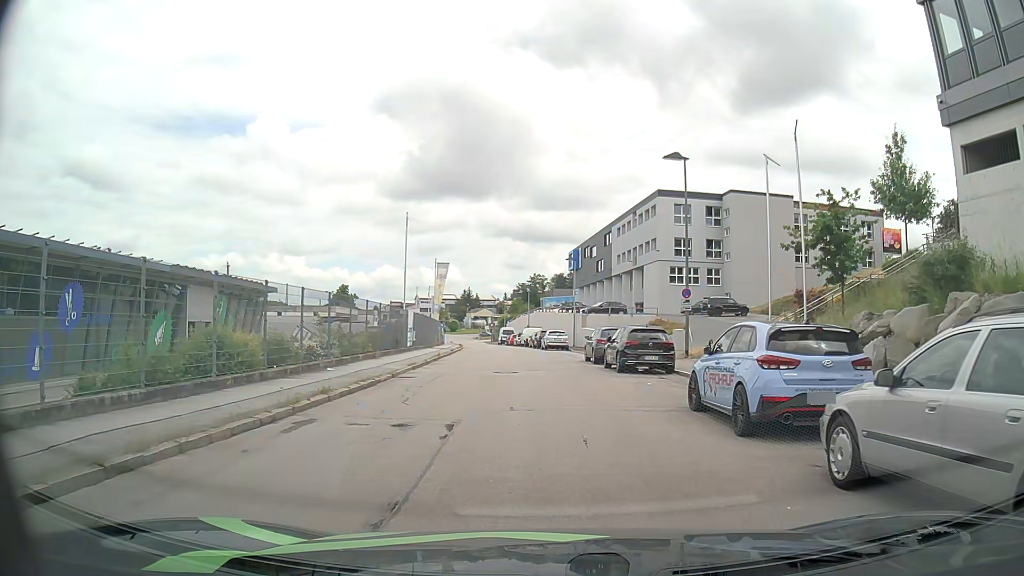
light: Day
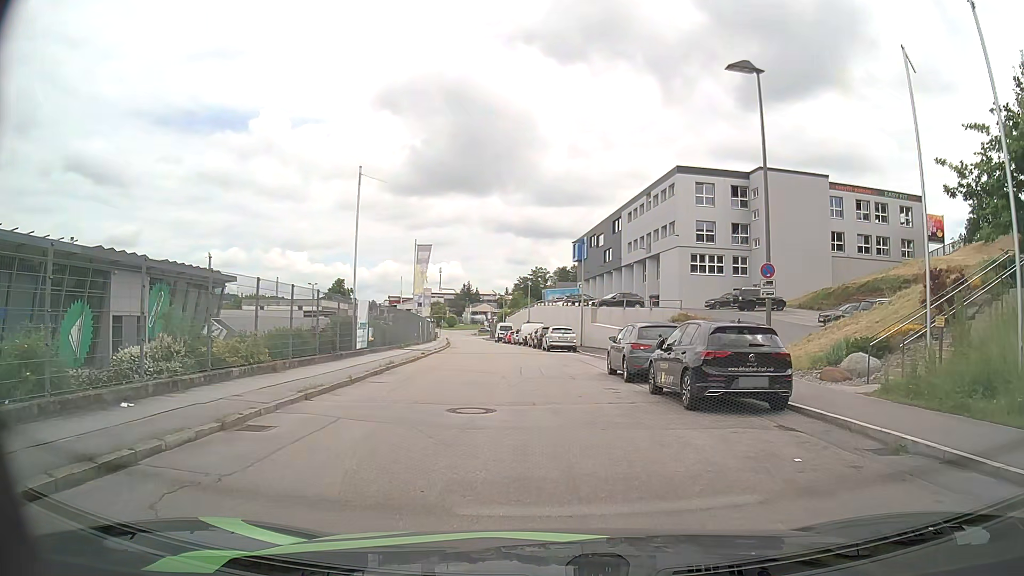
(-0.2, +9.8) m; -1°
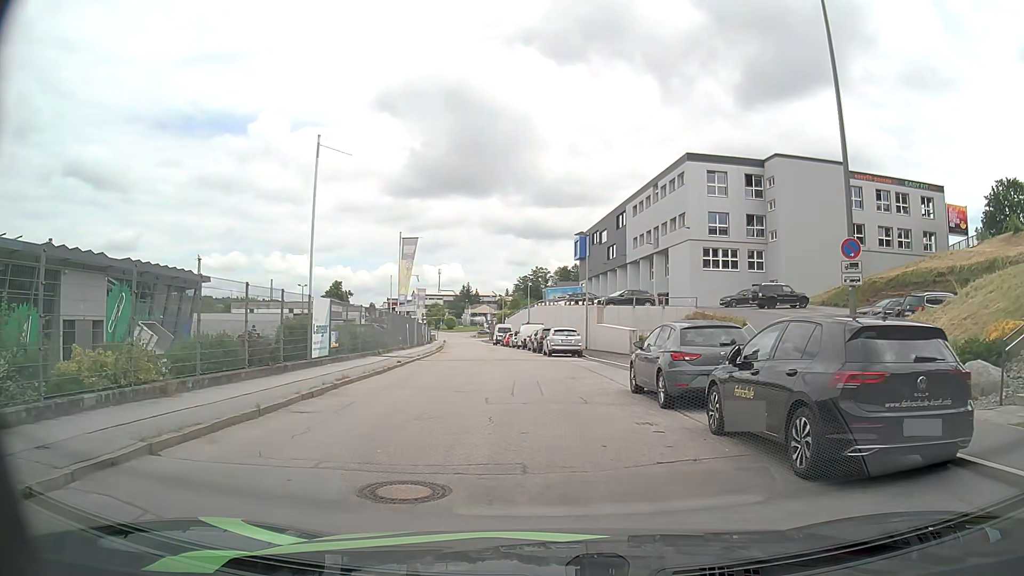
(0.0, +5.1) m; +1°
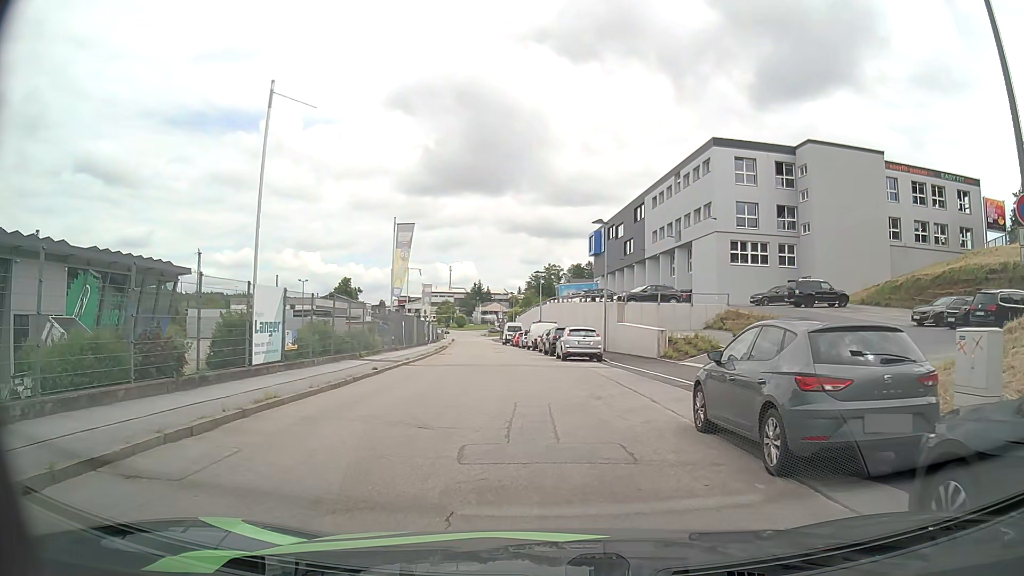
(-0.1, +5.2) m; -1°
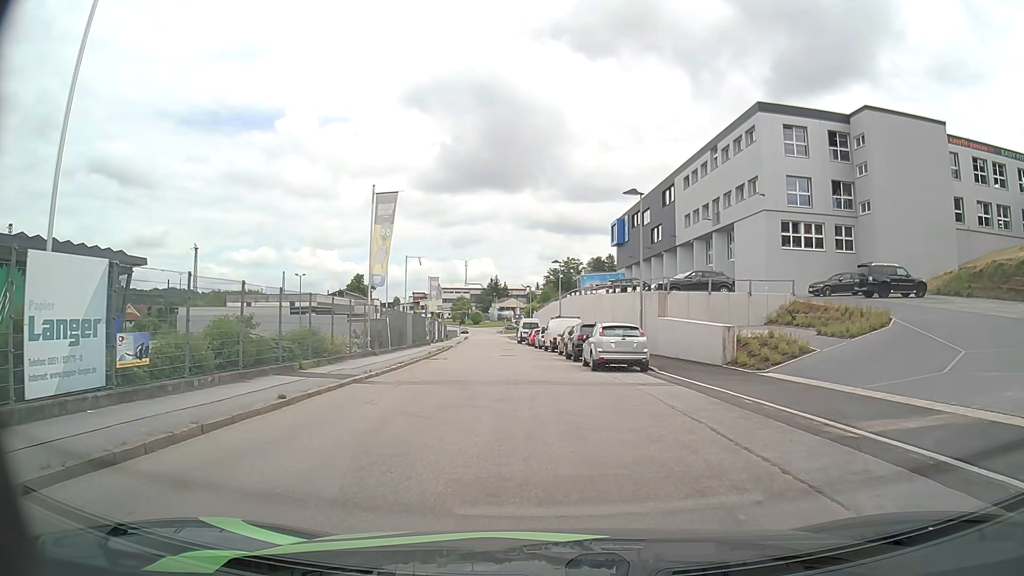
(-0.1, +8.4) m; -1°
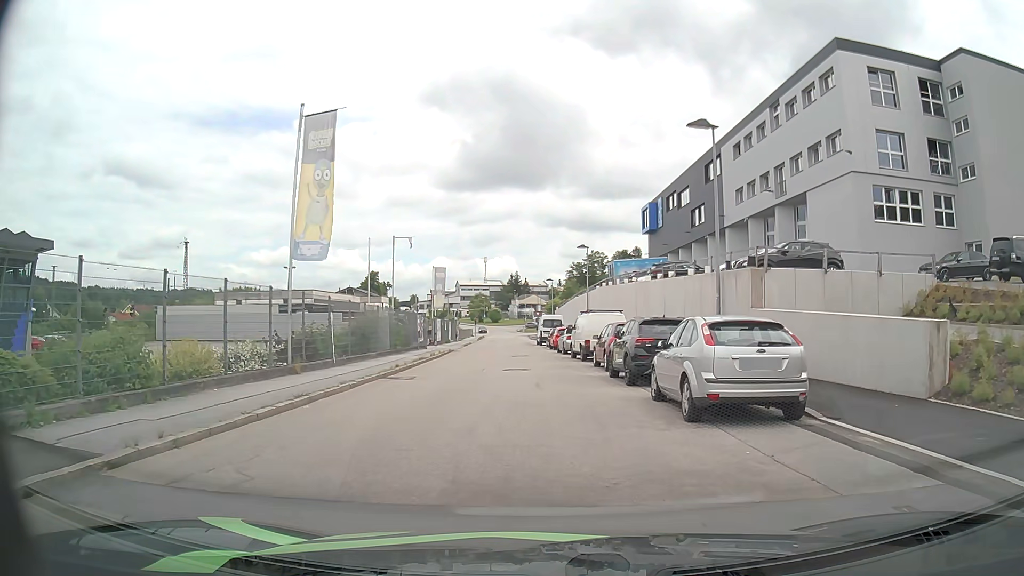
(-0.3, +11.4) m; -3°
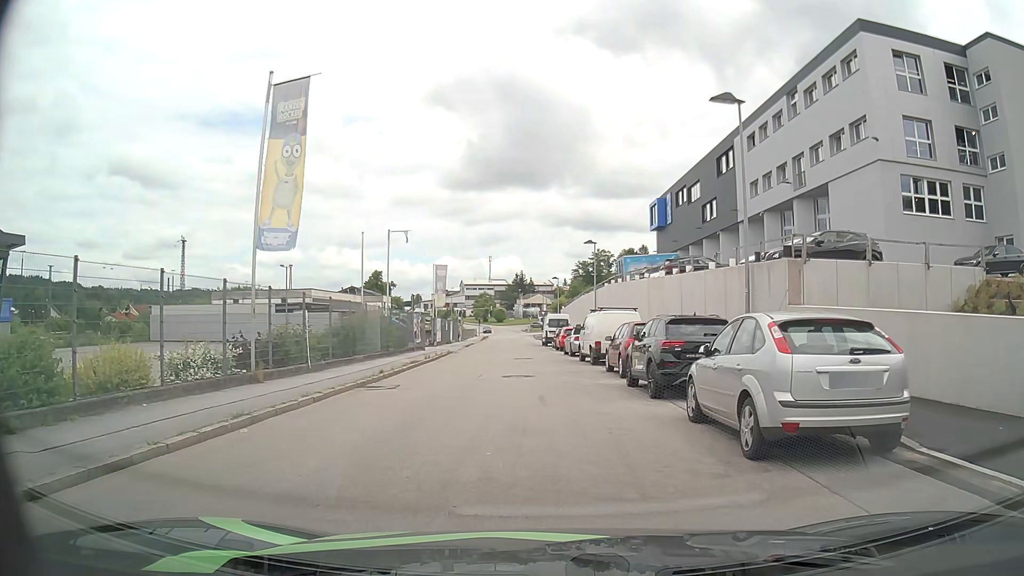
(0.0, +2.7) m; 0°
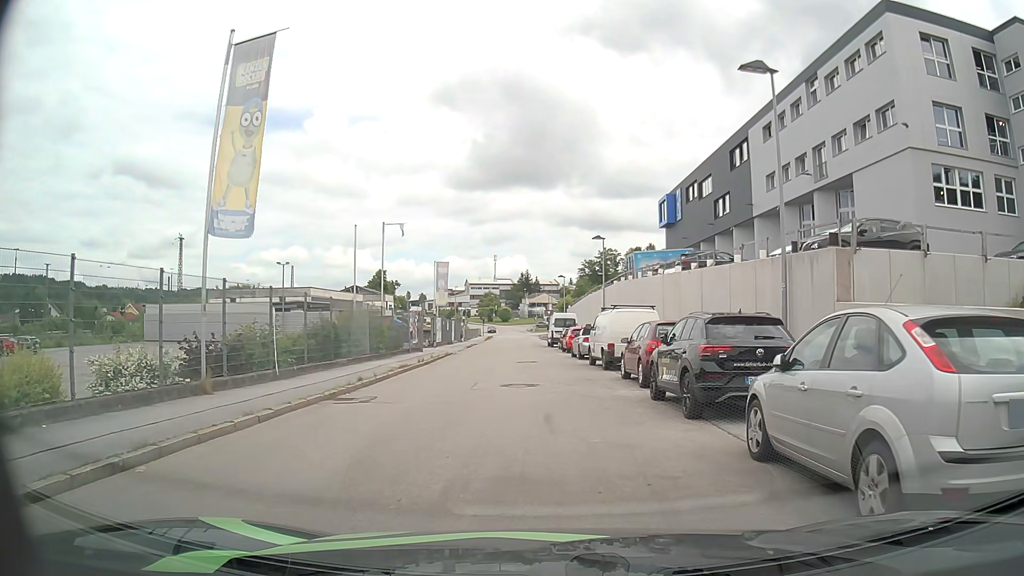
(0.0, +2.7) m; -2°
(0, +10) (0, +20) (-1, +30) (-1, +40) (-2, +50) (-2, +60) (-2, +70) (-1, +80) (-1, +90) (-1, +100) m
